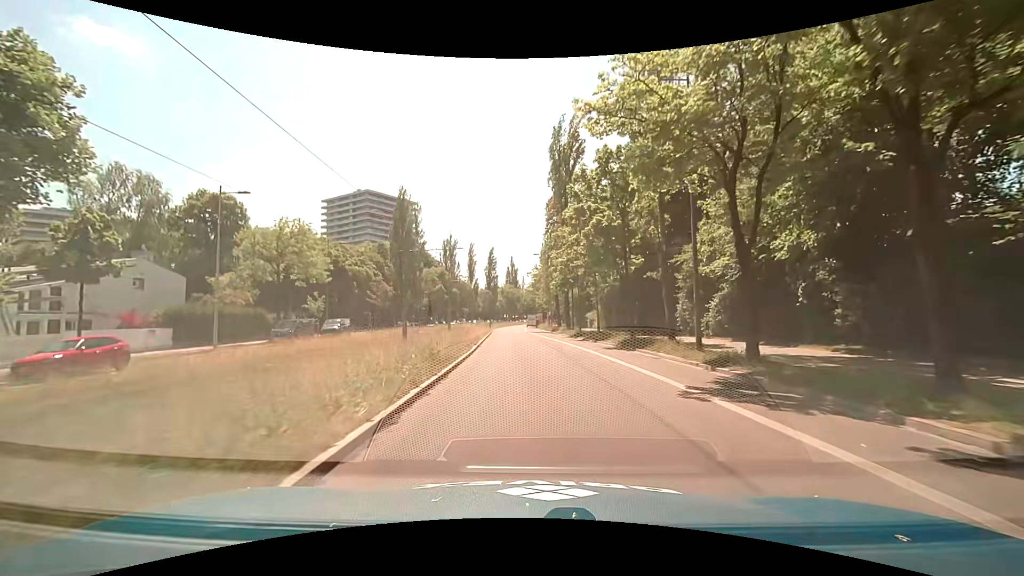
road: secondary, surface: asphalt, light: Day
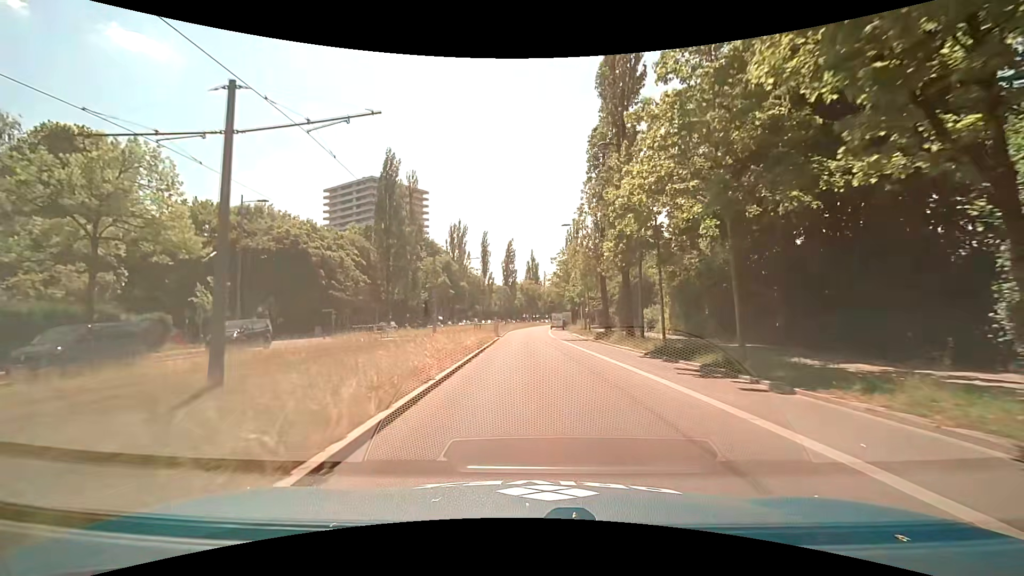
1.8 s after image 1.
(-0.6, +20.8) m; -3°
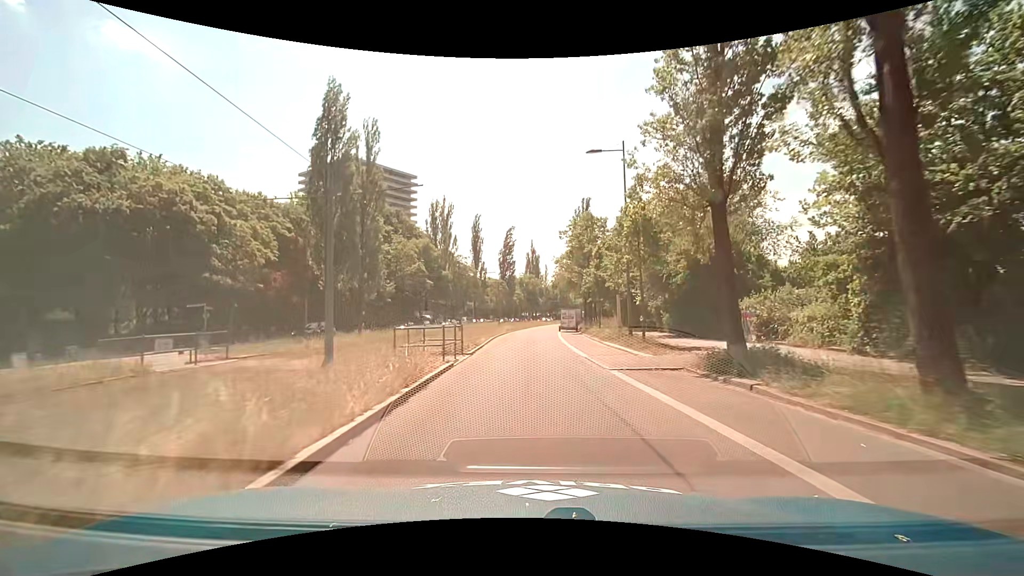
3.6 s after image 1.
(0.0, +20.6) m; 0°
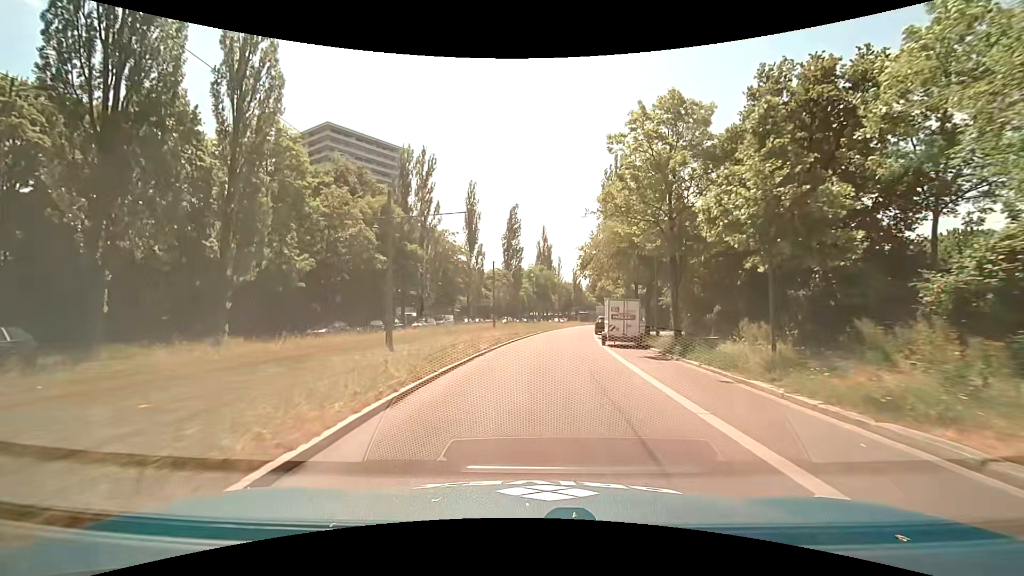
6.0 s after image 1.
(-0.3, +27.1) m; -1°
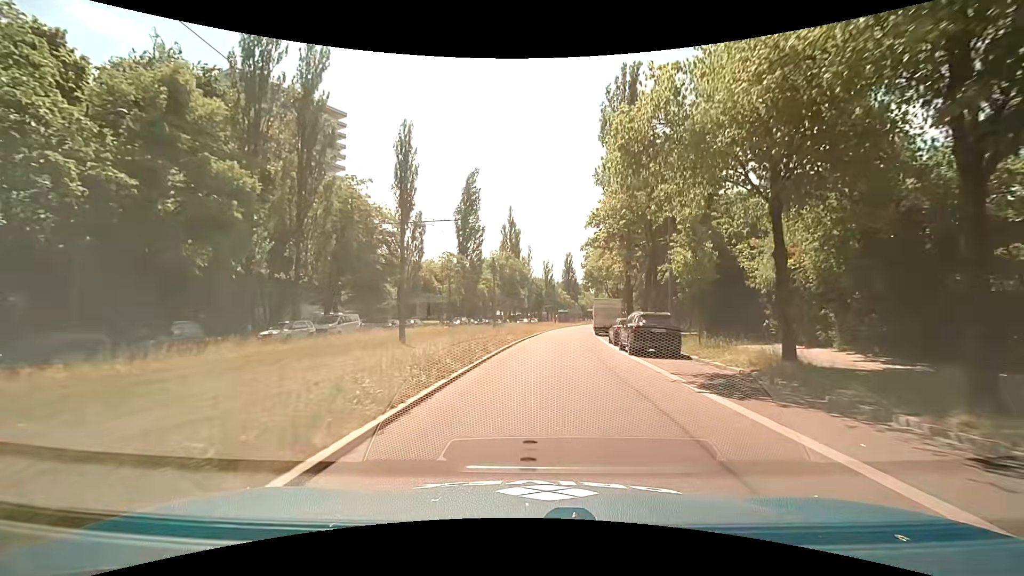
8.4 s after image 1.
(+0.8, +26.8) m; +4°
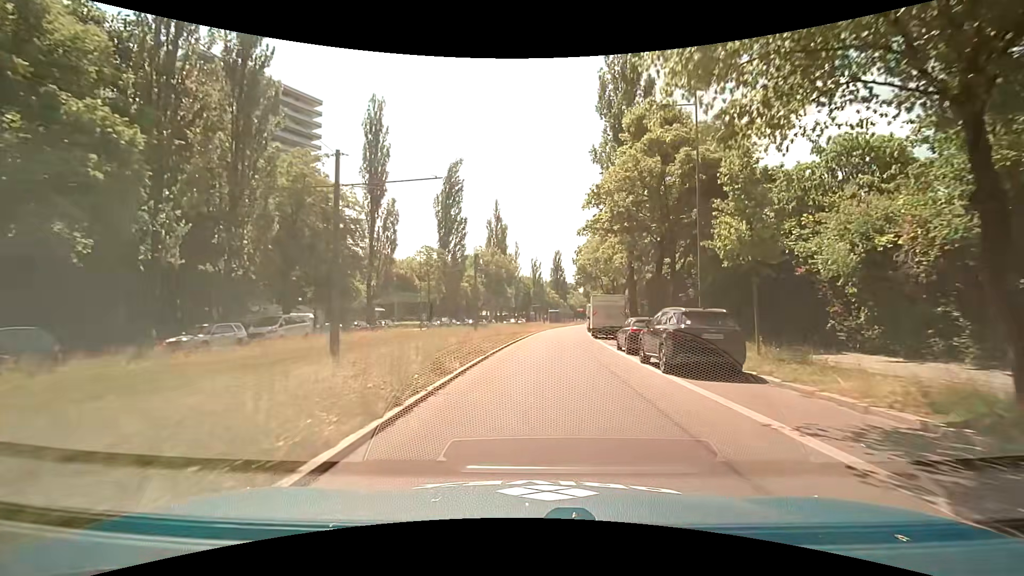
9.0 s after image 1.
(+0.1, +6.7) m; +1°
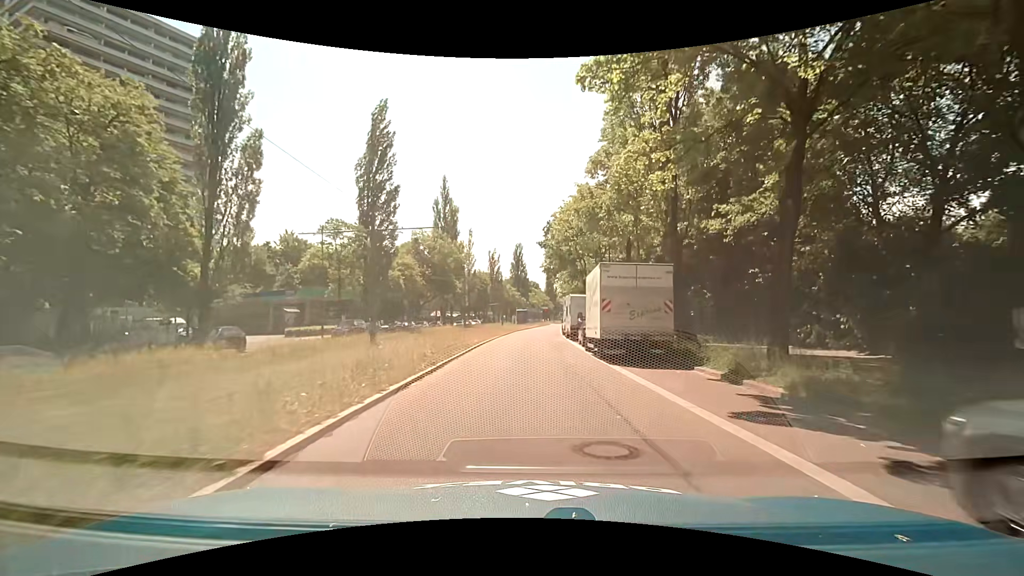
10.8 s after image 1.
(+1.0, +19.9) m; +5°
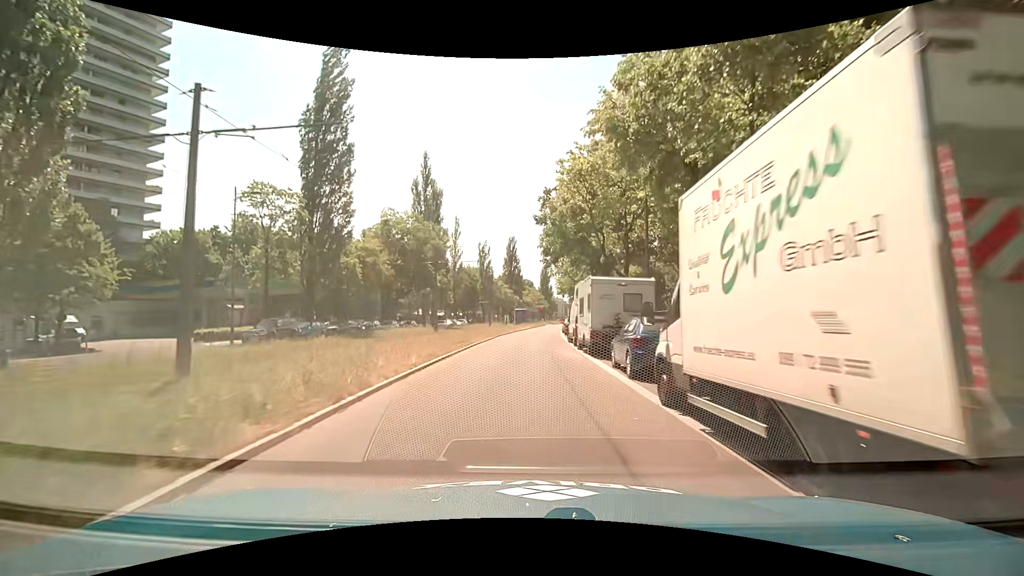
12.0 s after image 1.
(+0.1, +13.1) m; 0°
